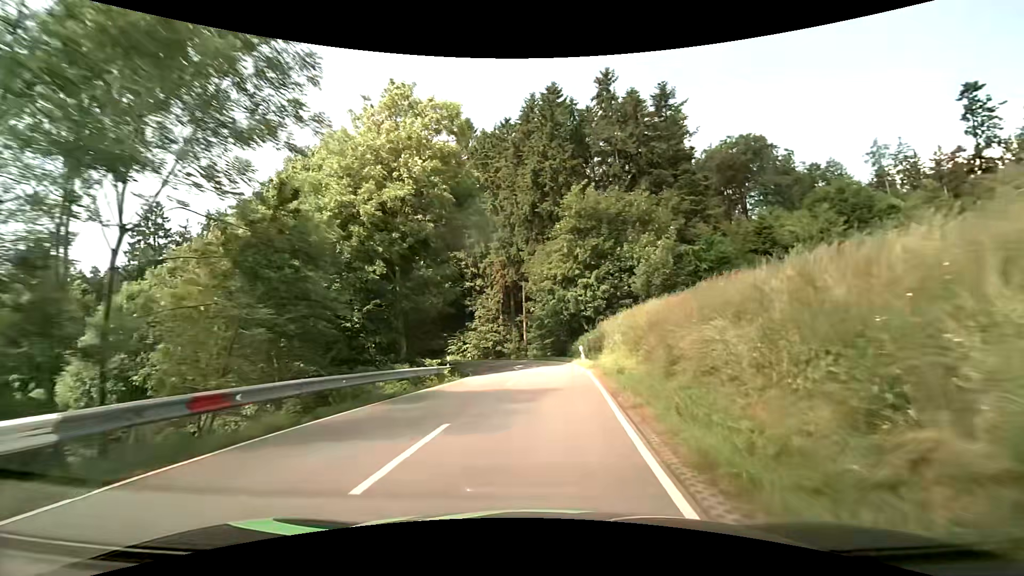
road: secondary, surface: asphalt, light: Day
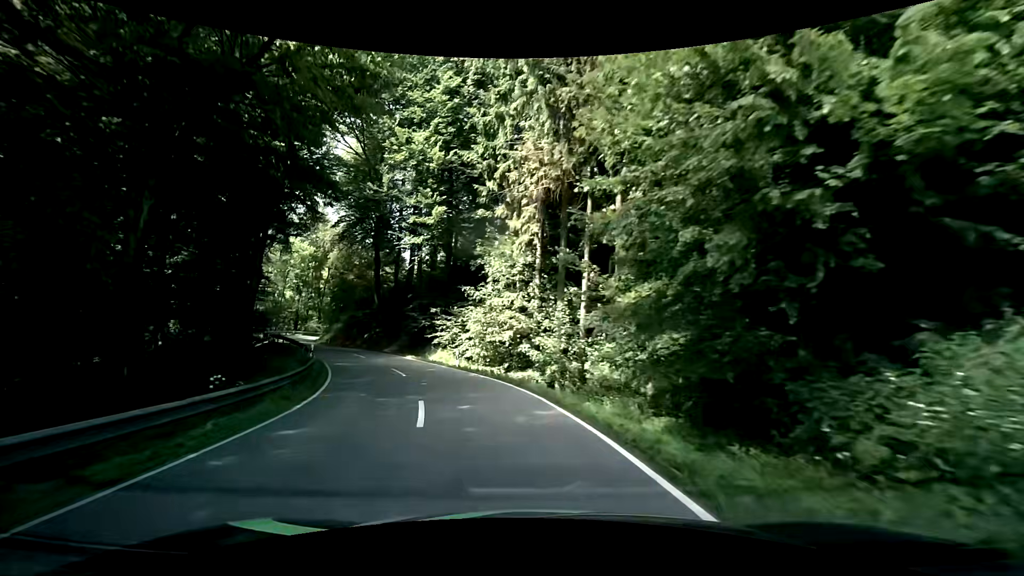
(+0.4, +32.3) m; -7°
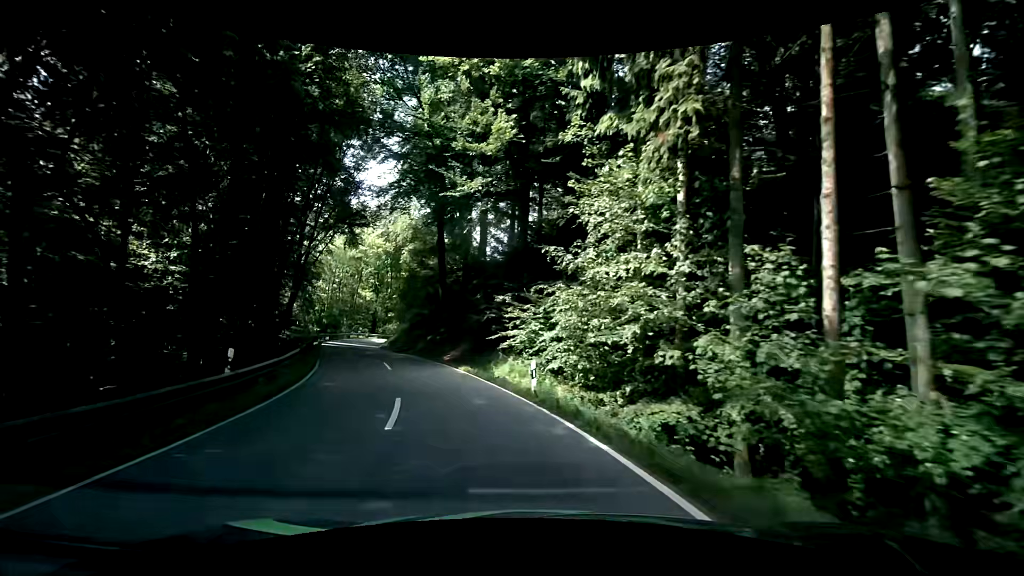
(-1.0, +12.8) m; -9°
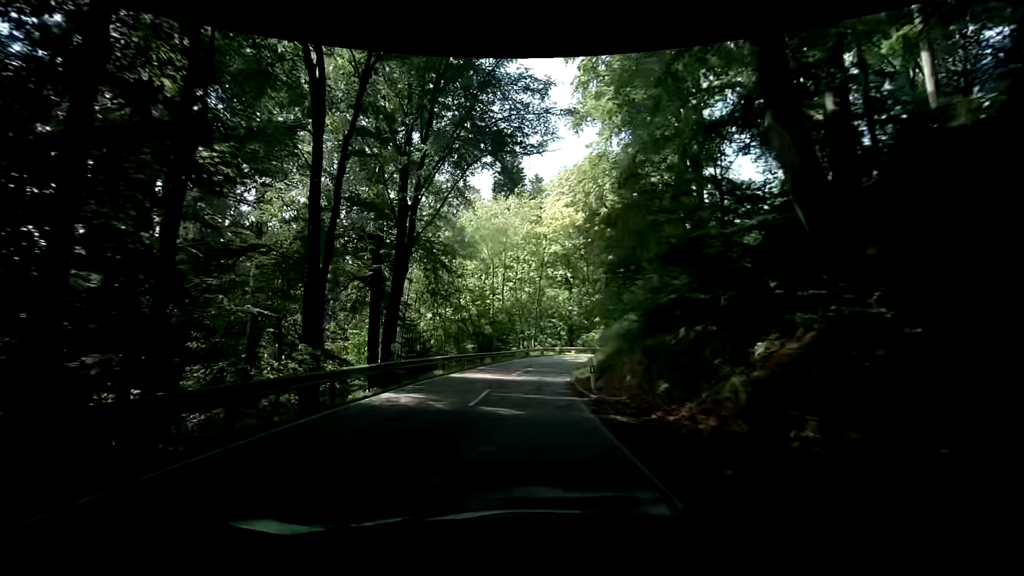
(-8.2, +31.7) m; -24°
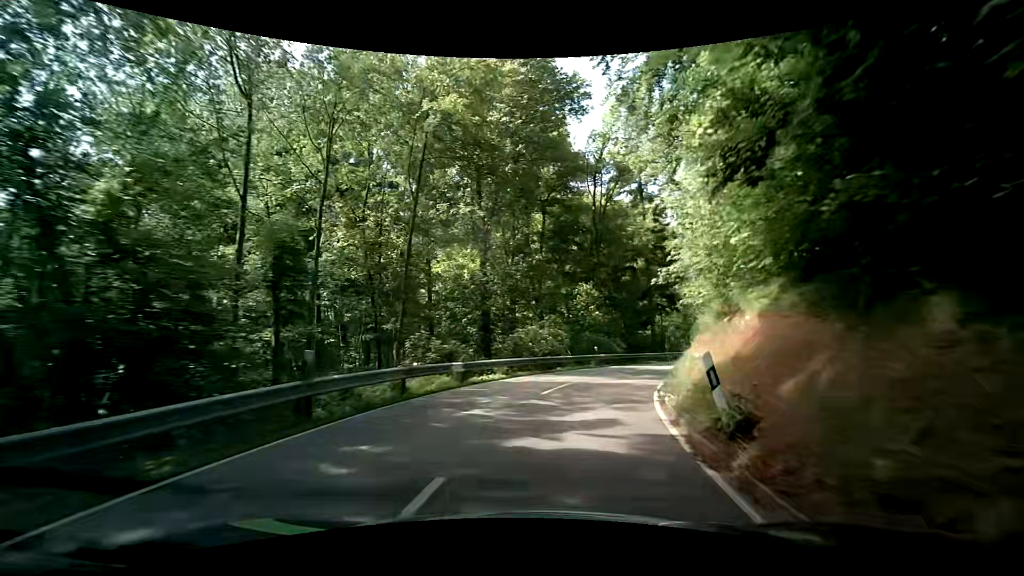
(+1.4, +34.2) m; +9°
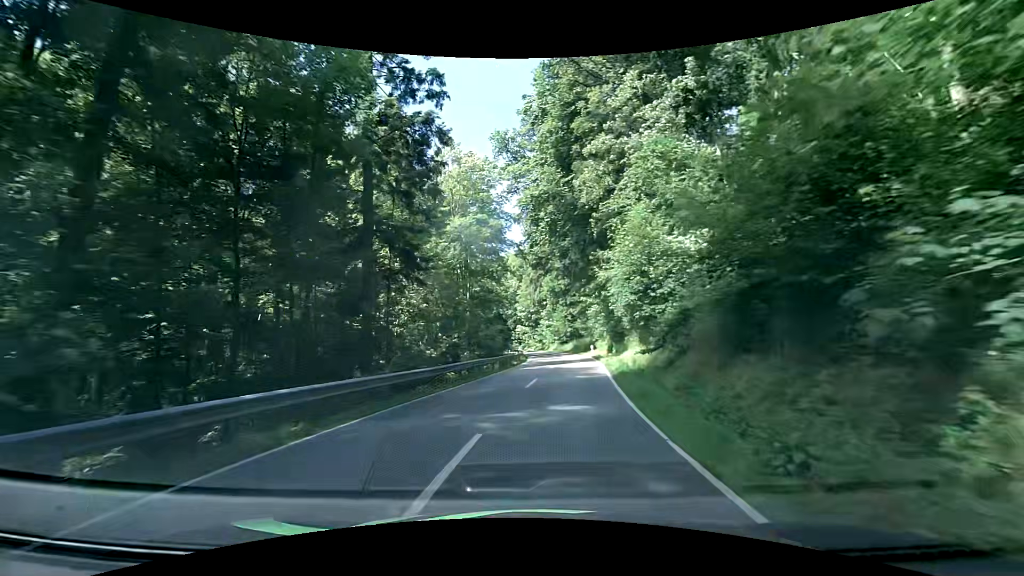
(+8.4, +31.8) m; +28°
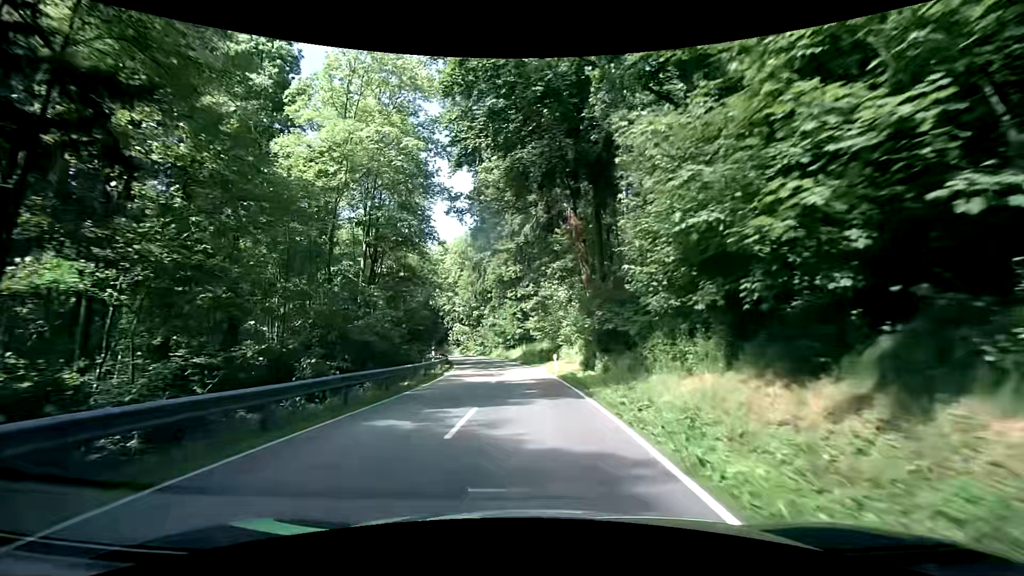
(+1.8, +20.3) m; +8°
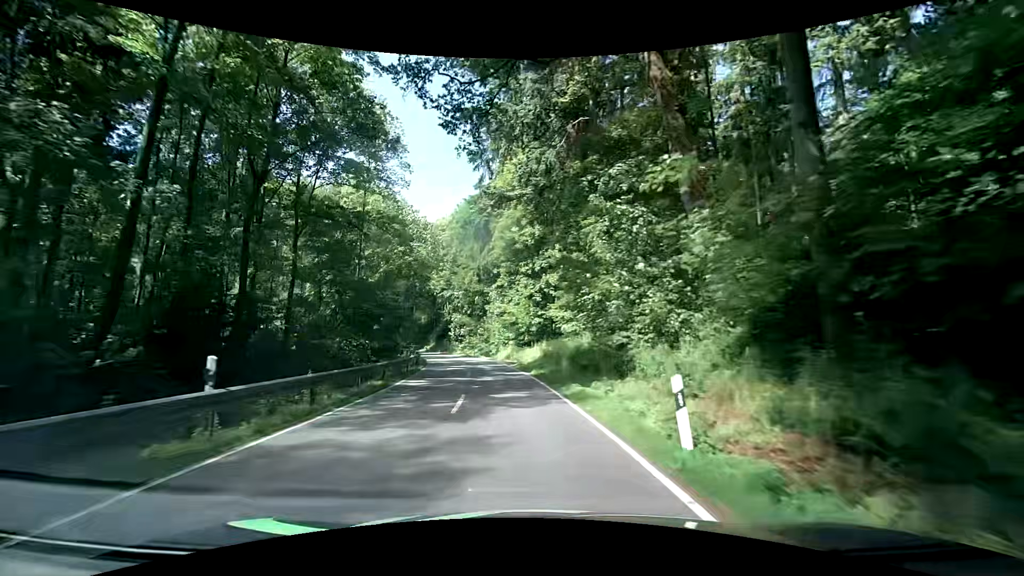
(-0.4, +21.5) m; -2°
(0, +10) (-1, +20) (-2, +30) (-4, +40) (-6, +50) (-8, +59) (-12, +69) (-15, +78) (-19, +87) (-24, +96) m
